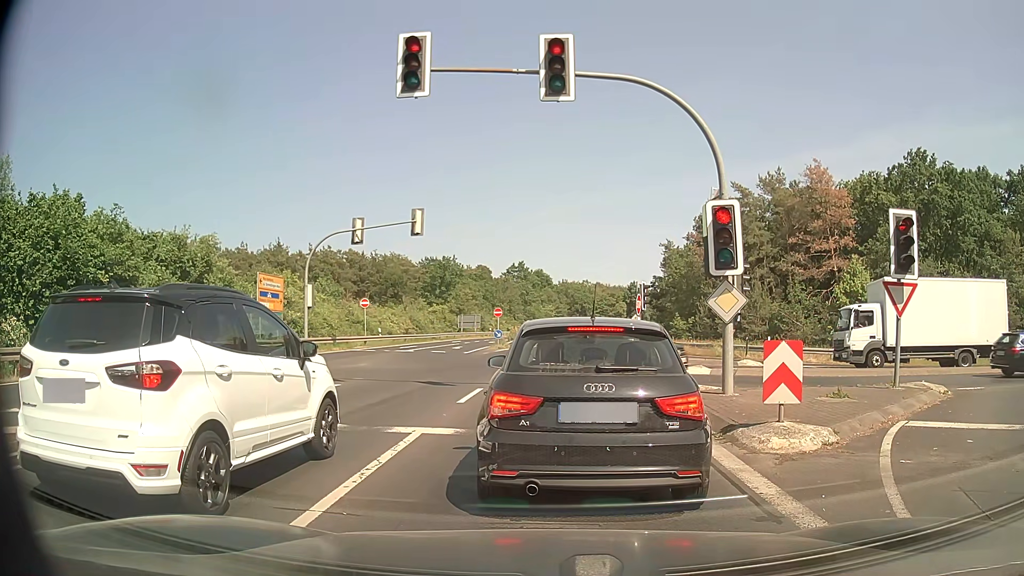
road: secondary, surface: asphalt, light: Day
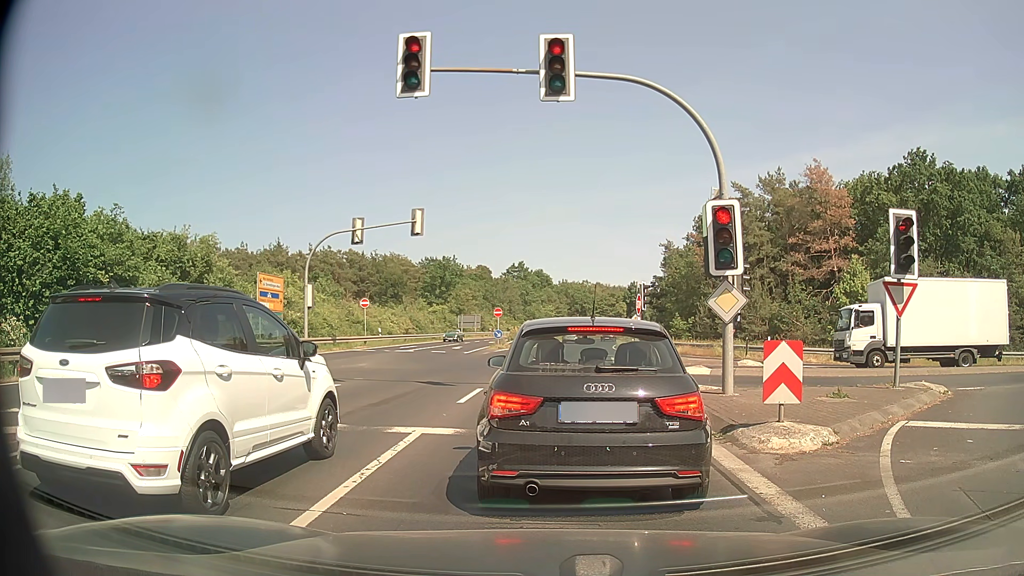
(0.0, 0.0) m; 0°
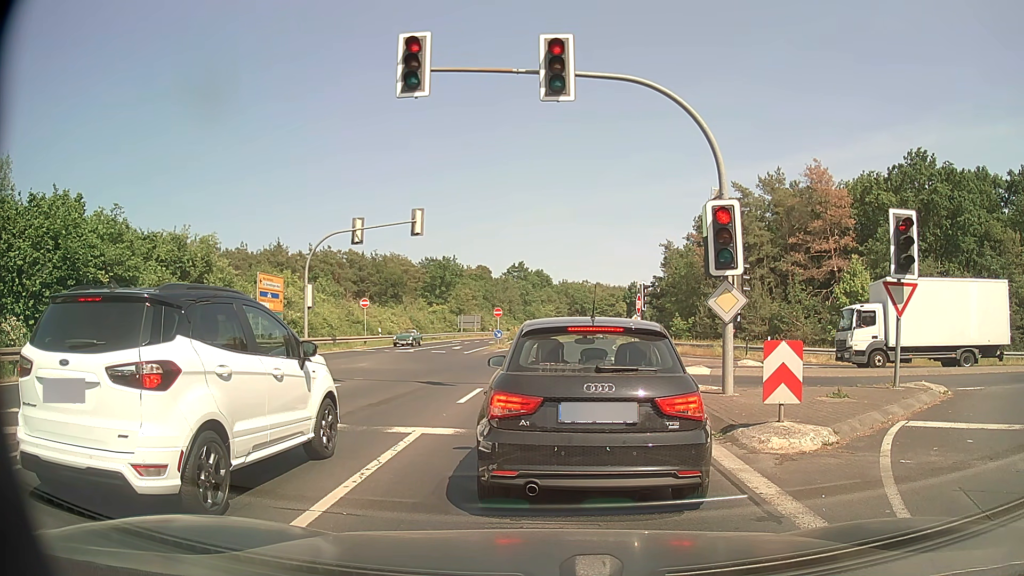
(0.0, 0.0) m; 0°
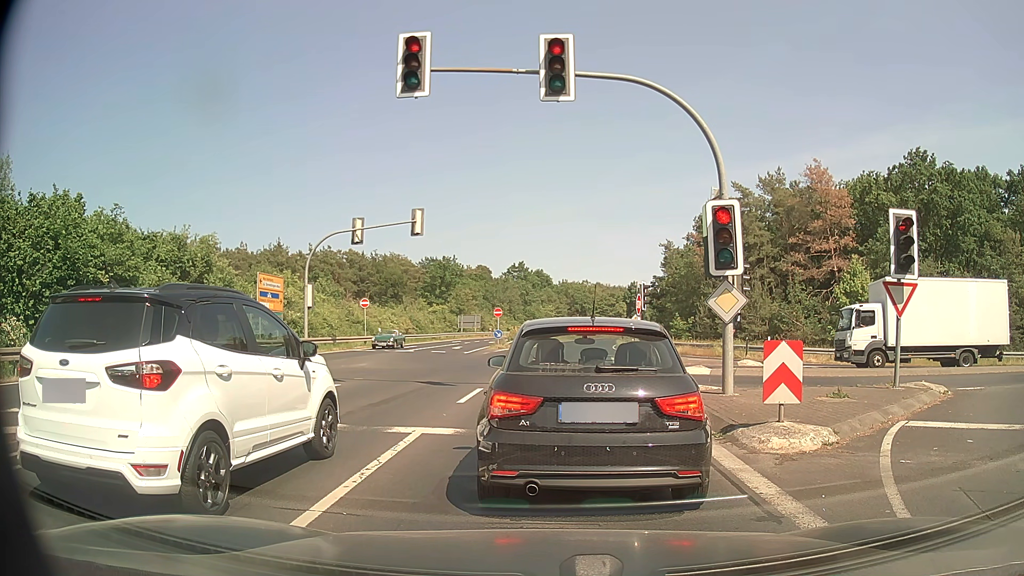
(0.0, 0.0) m; 0°
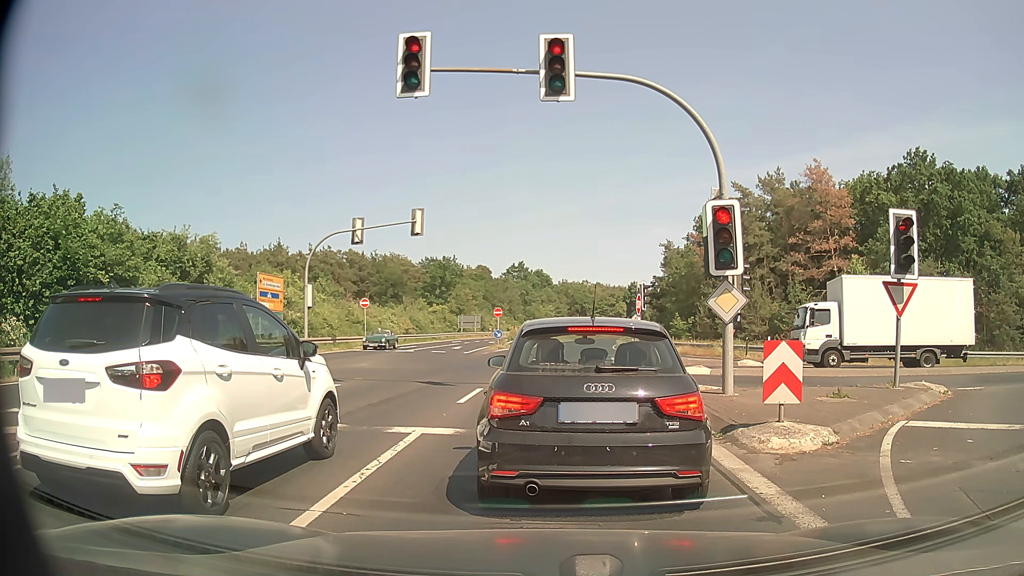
(0.0, 0.0) m; 0°
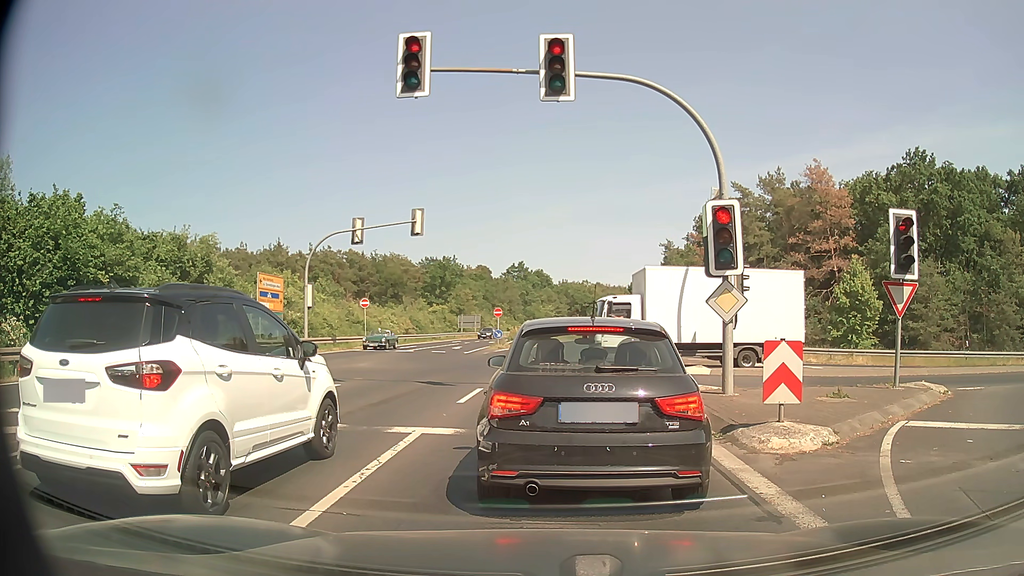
(0.0, 0.0) m; 0°
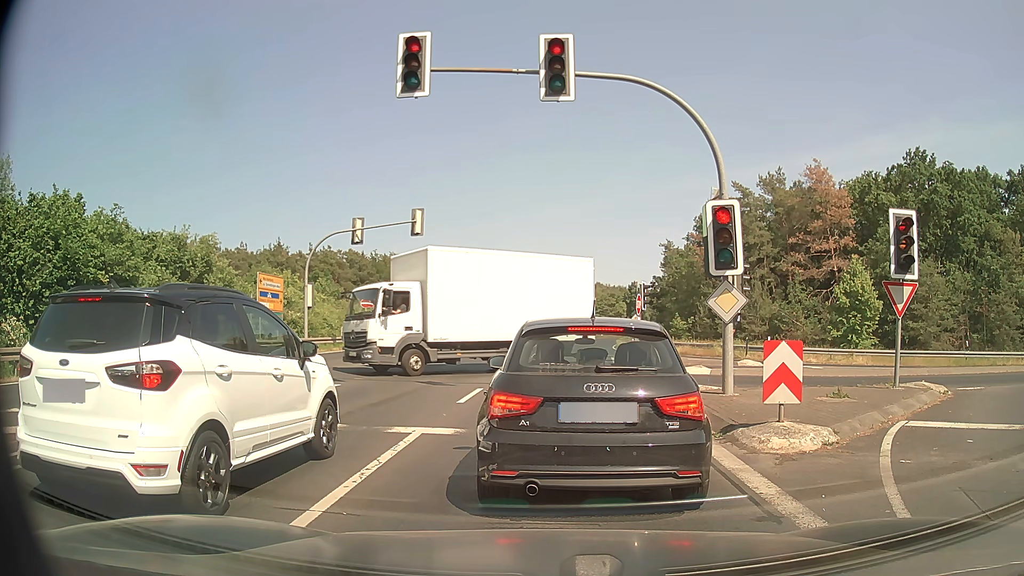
(0.0, 0.0) m; 0°
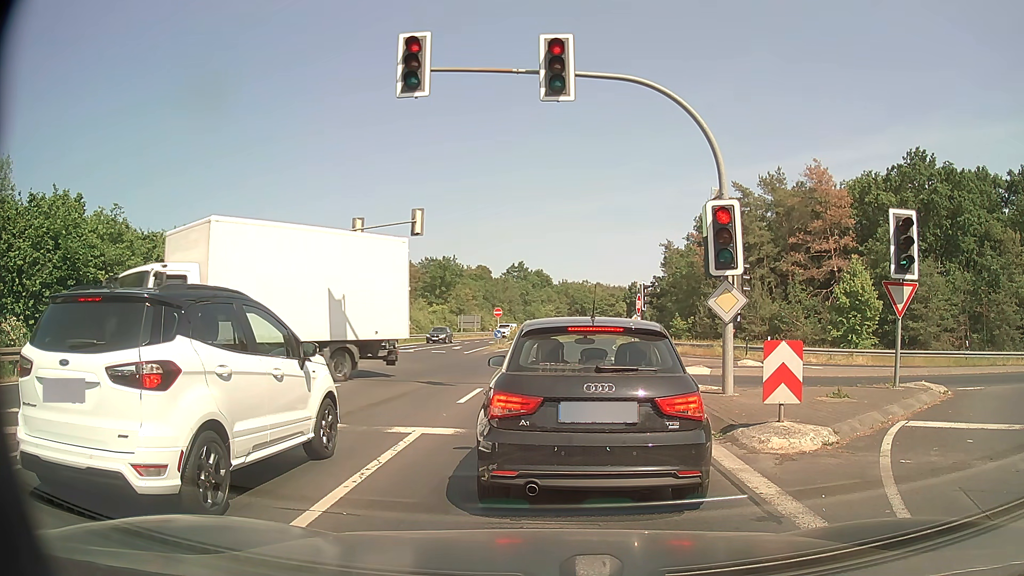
(0.0, 0.0) m; 0°
(0, +10) (0, +20) (+1, +30) (+1, +40) (+2, +50) (+4, +60) (+5, +70) (+6, +80) (+8, +89) (+10, +99) m
